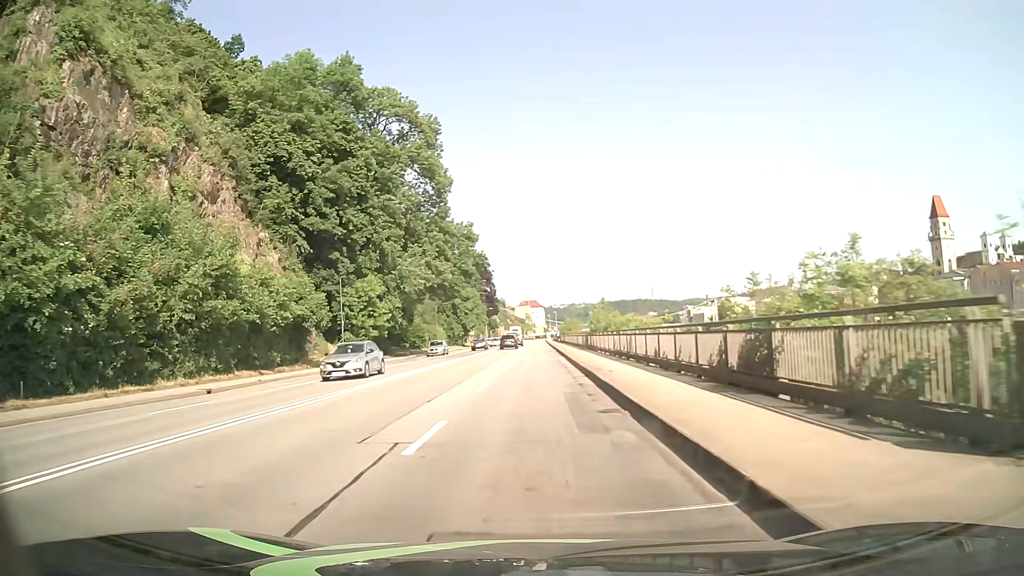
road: primary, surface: asphalt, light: Day
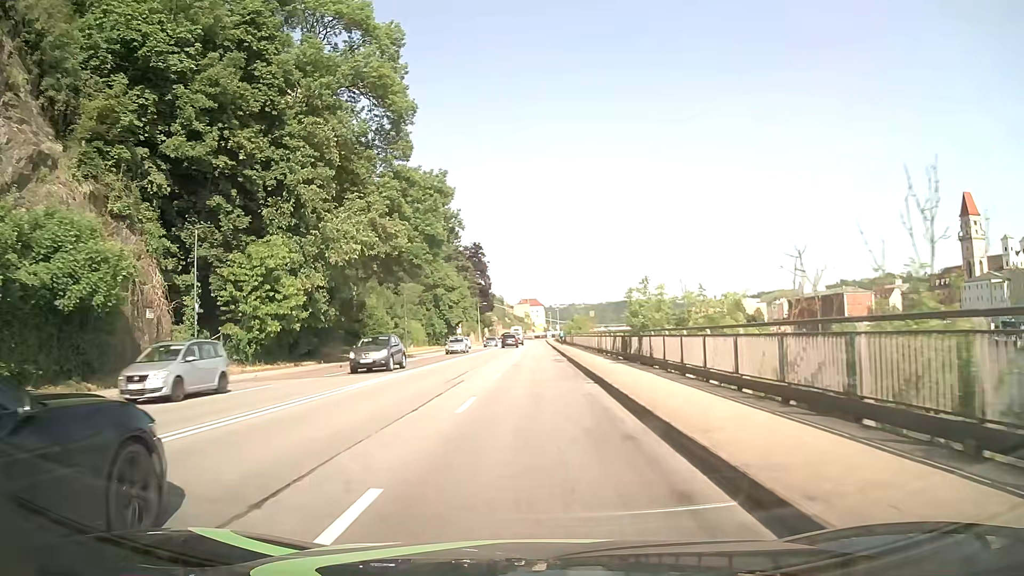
(-0.2, +22.8) m; 0°
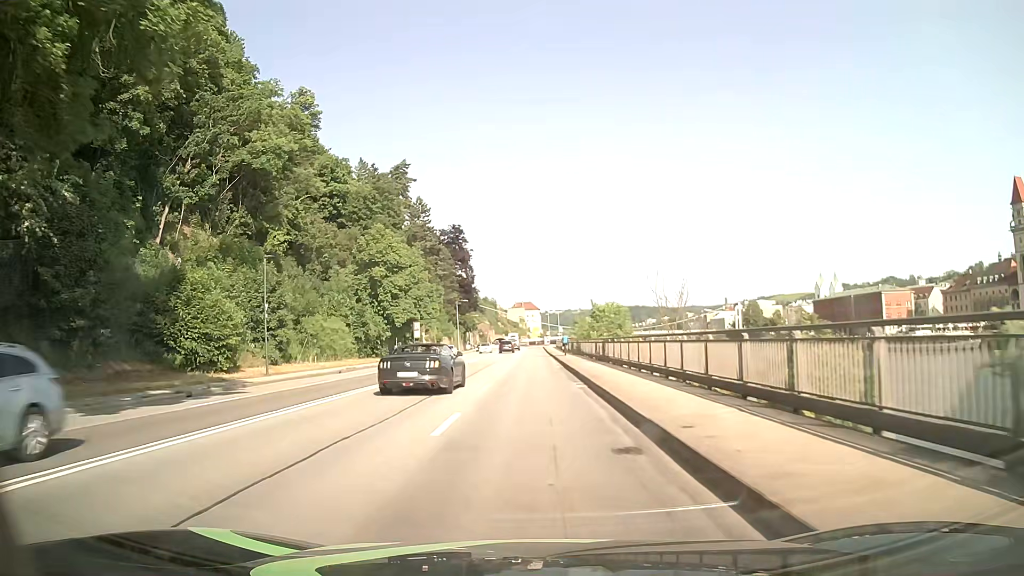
(+0.1, +38.1) m; 0°
(0, +10) (0, +20) (0, +30) (0, +40) (0, +50) (0, +60) (0, +70) (0, +80) (0, +90) (0, +100) m
